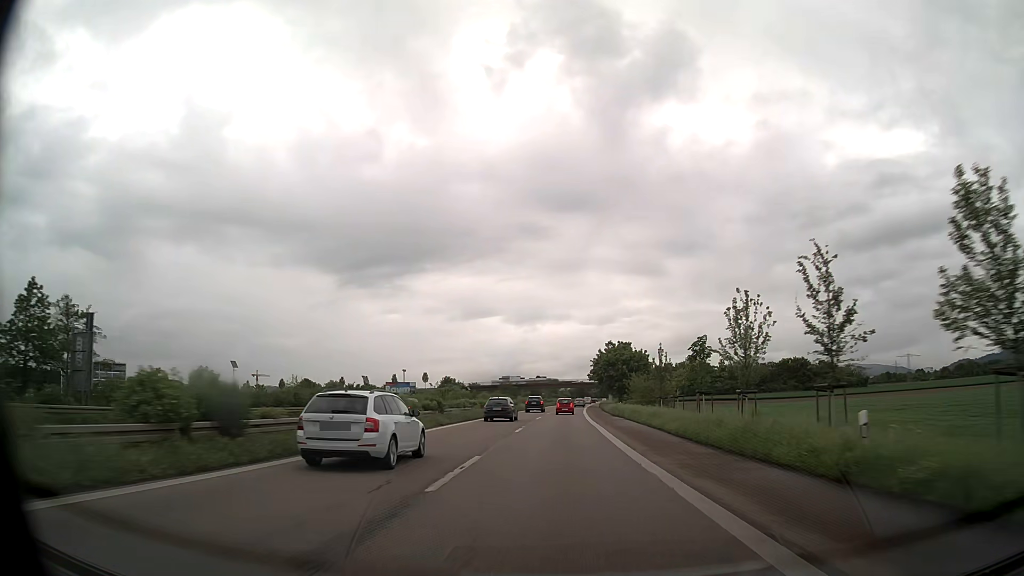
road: trunk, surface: asphalt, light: Day
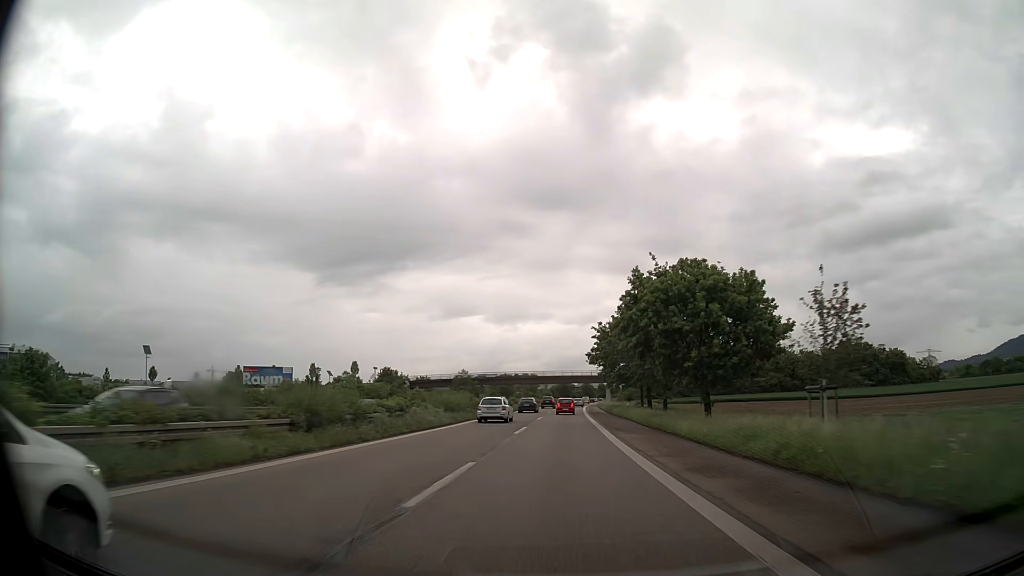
(+0.9, +56.2) m; +2°
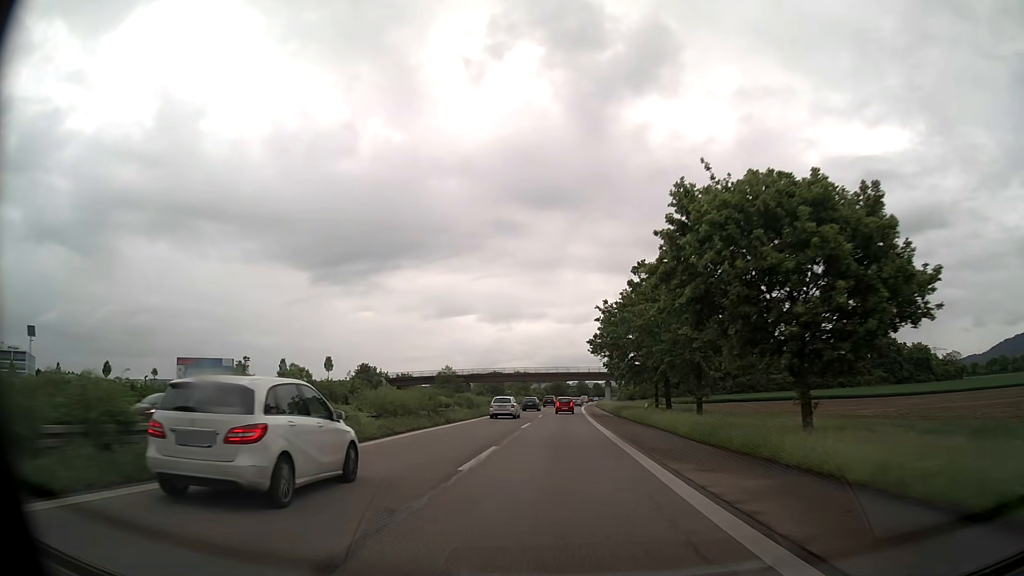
(+0.1, +14.1) m; 0°
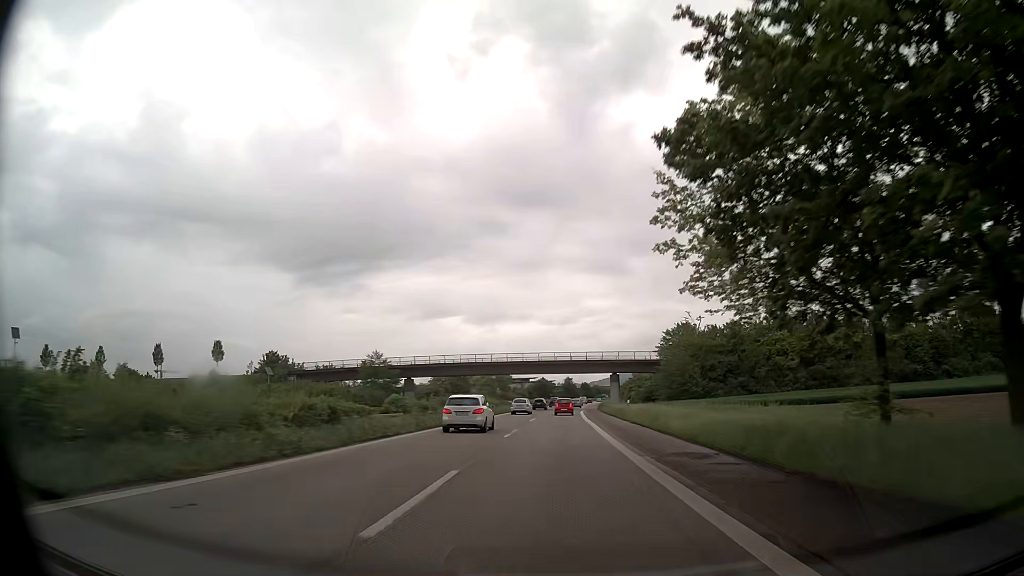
(+0.5, +42.6) m; +1°
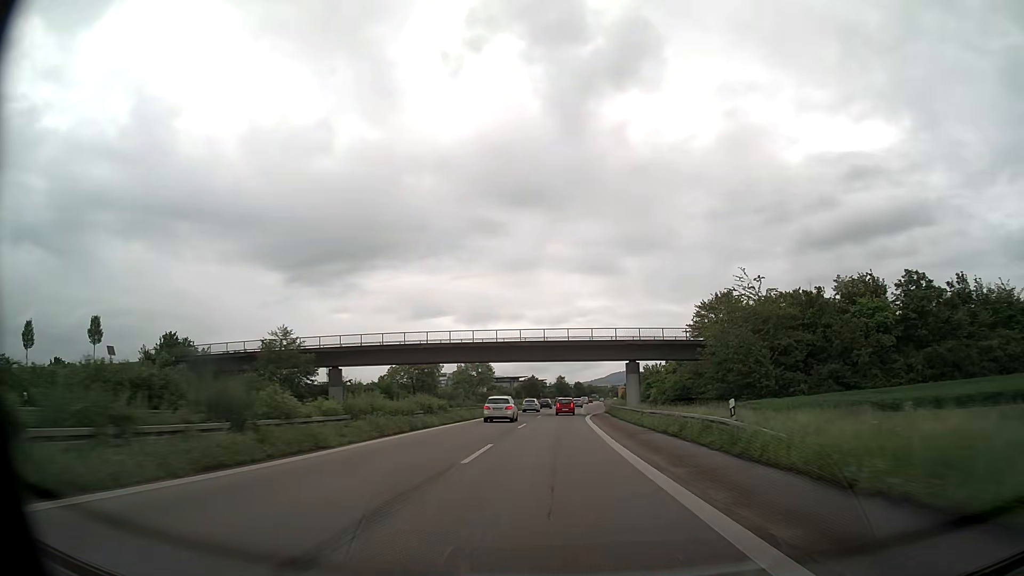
(+0.2, +28.5) m; +1°
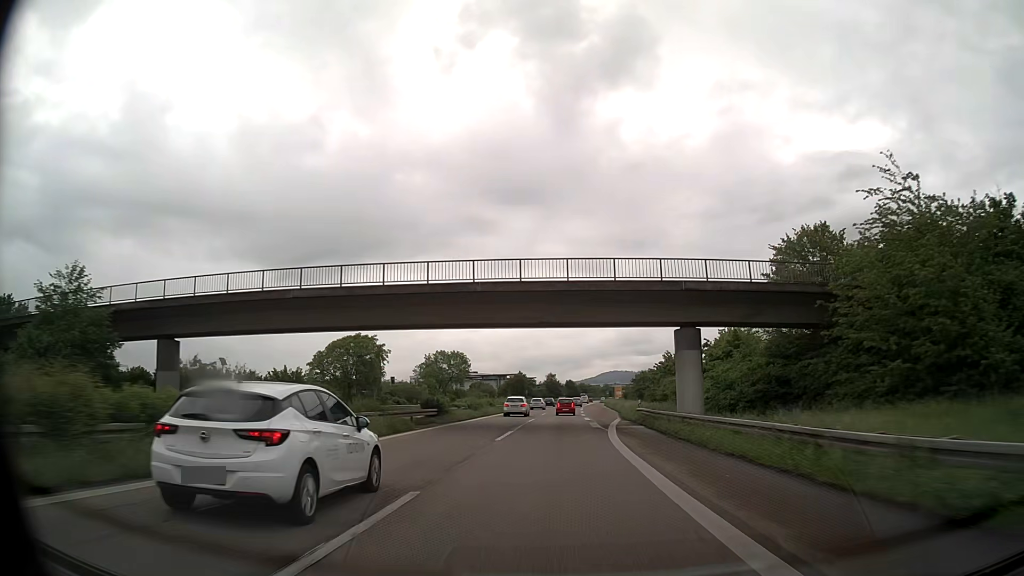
(+0.2, +28.5) m; +1°
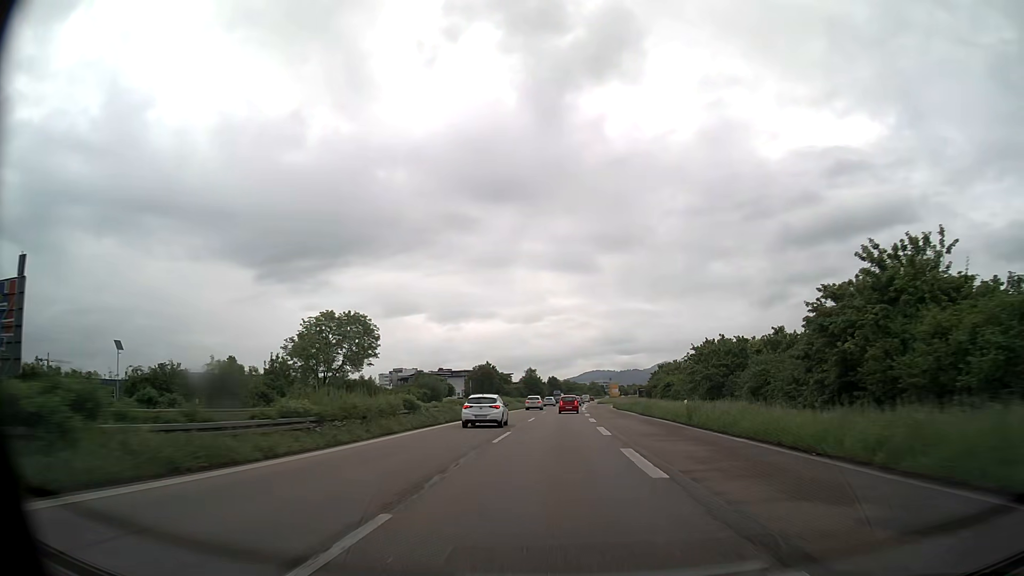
(+0.8, +56.4) m; +2°
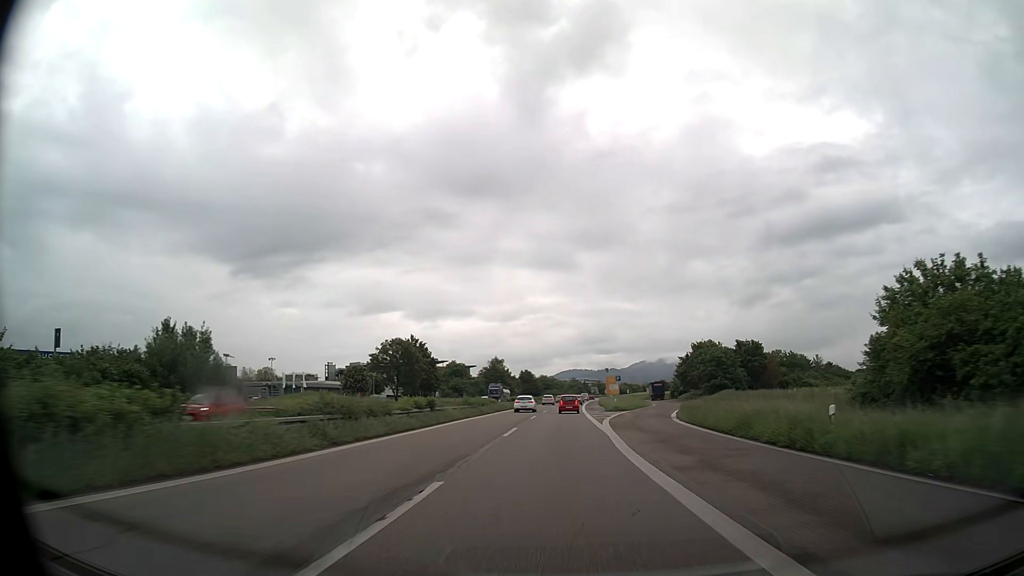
(+1.1, +69.2) m; +2°
(0, +10) (0, +20) (0, +30) (0, +40) (+1, +50) (+1, +60) (+1, +70) (+2, +80) (+2, +90) (+3, +100) m
